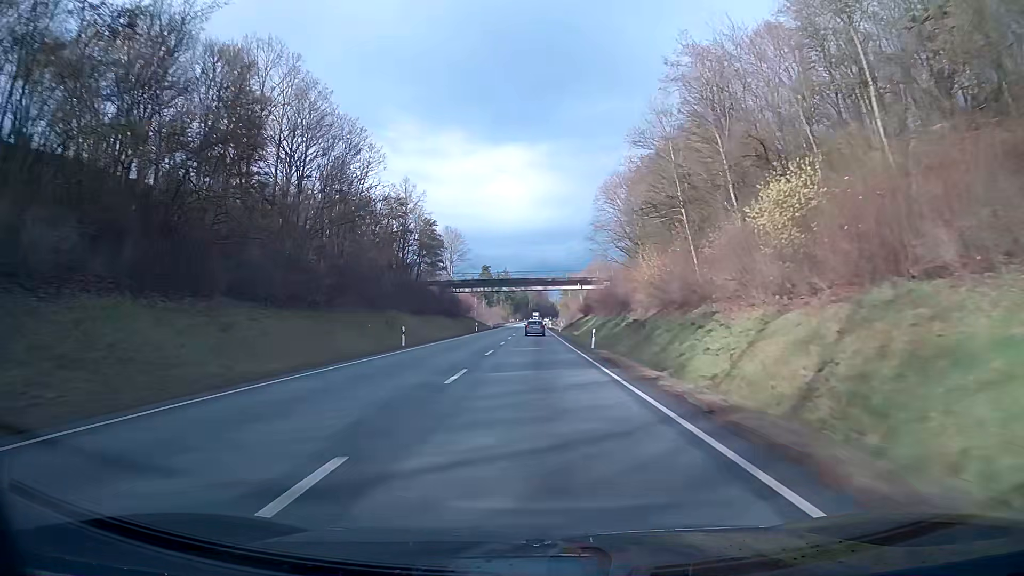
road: primary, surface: asphalt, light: Day
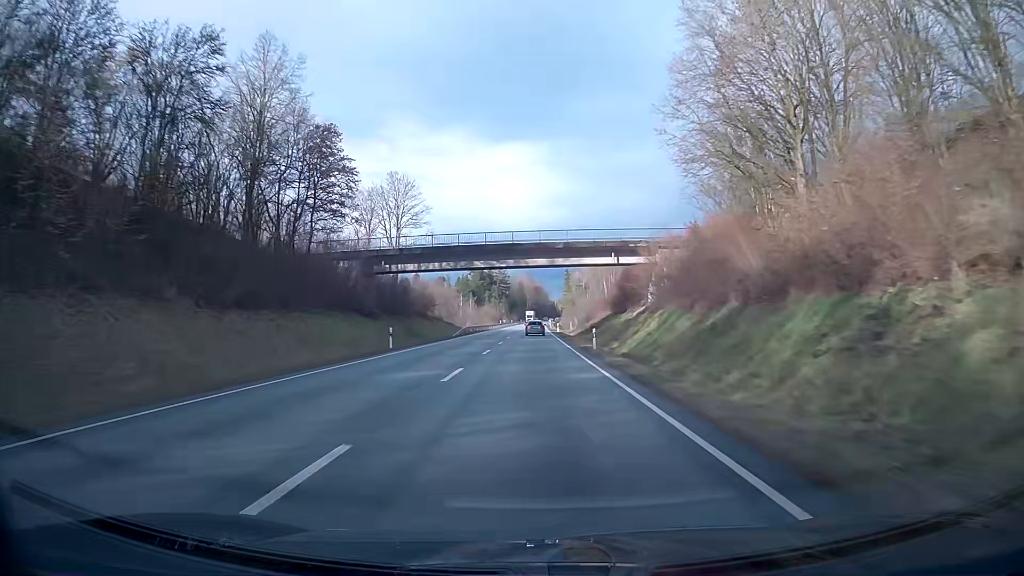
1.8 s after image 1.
(+0.1, +47.4) m; 0°
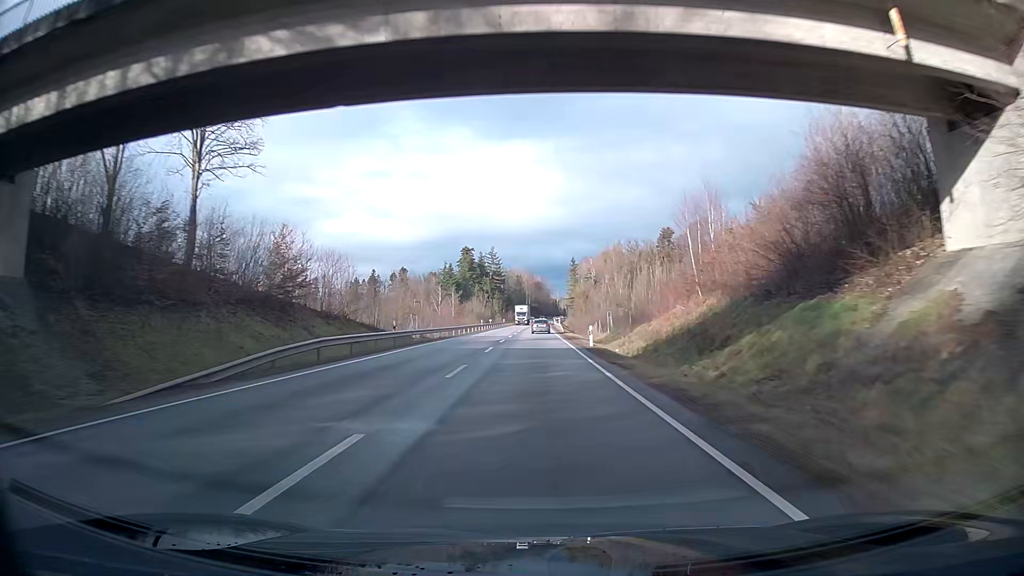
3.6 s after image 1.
(-0.2, +47.3) m; 0°
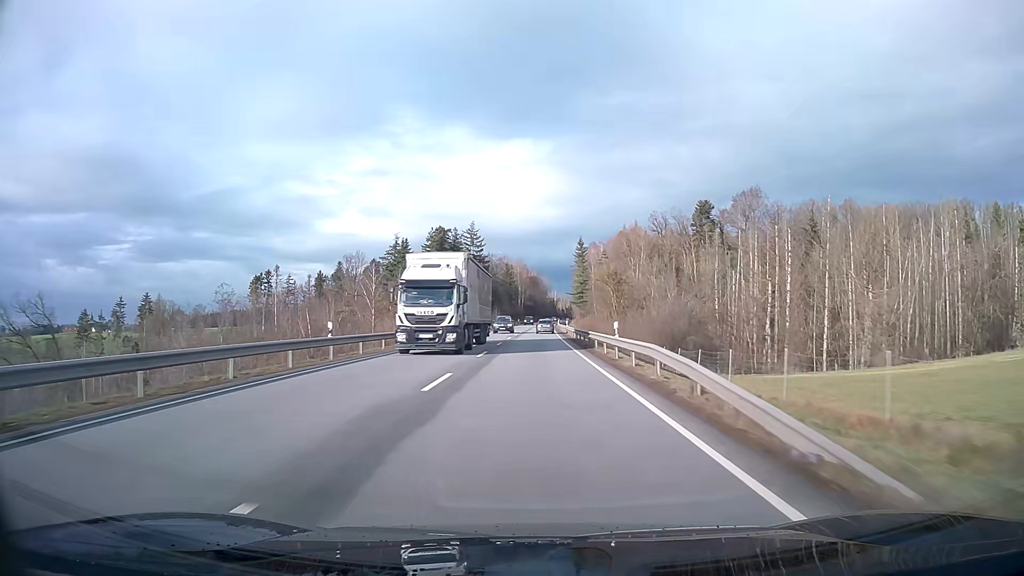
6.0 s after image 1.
(+0.3, +63.1) m; +1°
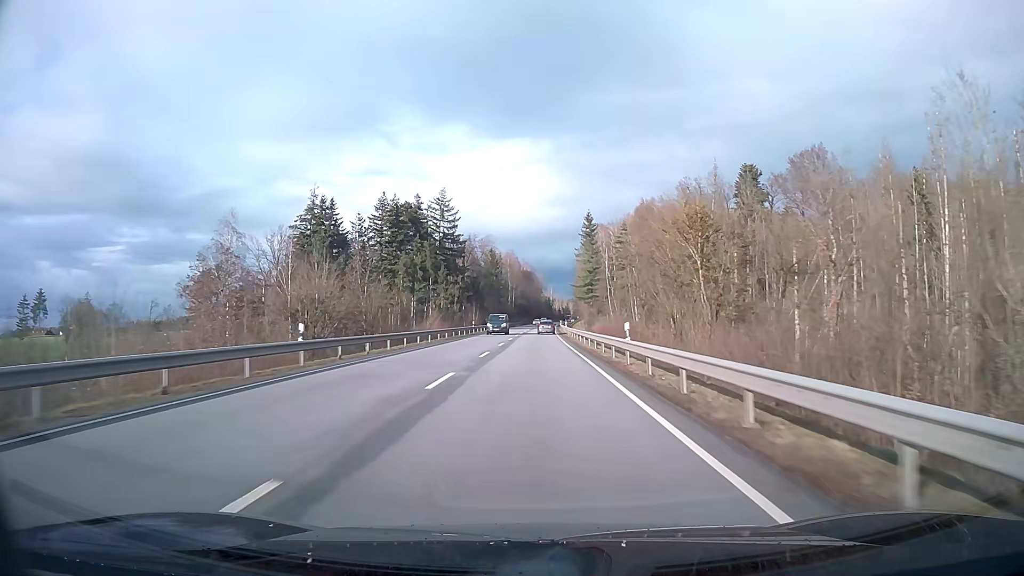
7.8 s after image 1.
(+0.2, +47.3) m; 0°
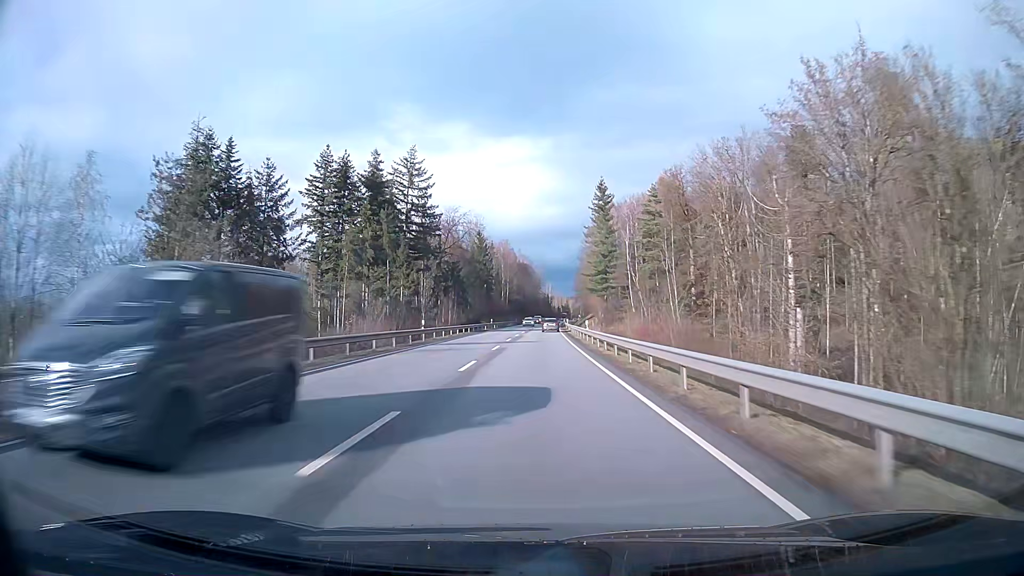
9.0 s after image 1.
(+0.1, +31.6) m; 0°
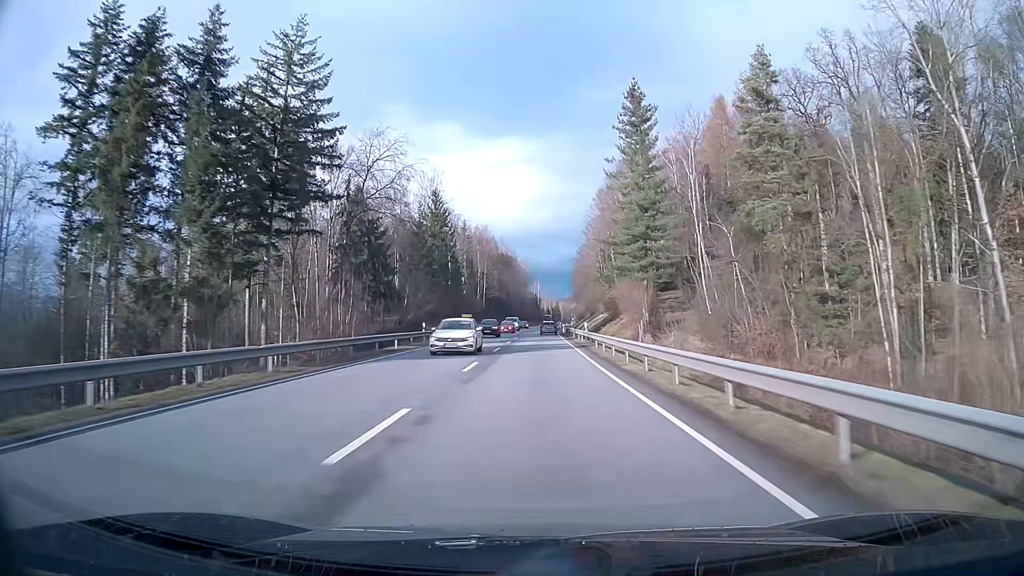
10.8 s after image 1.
(+0.4, +47.4) m; +1°
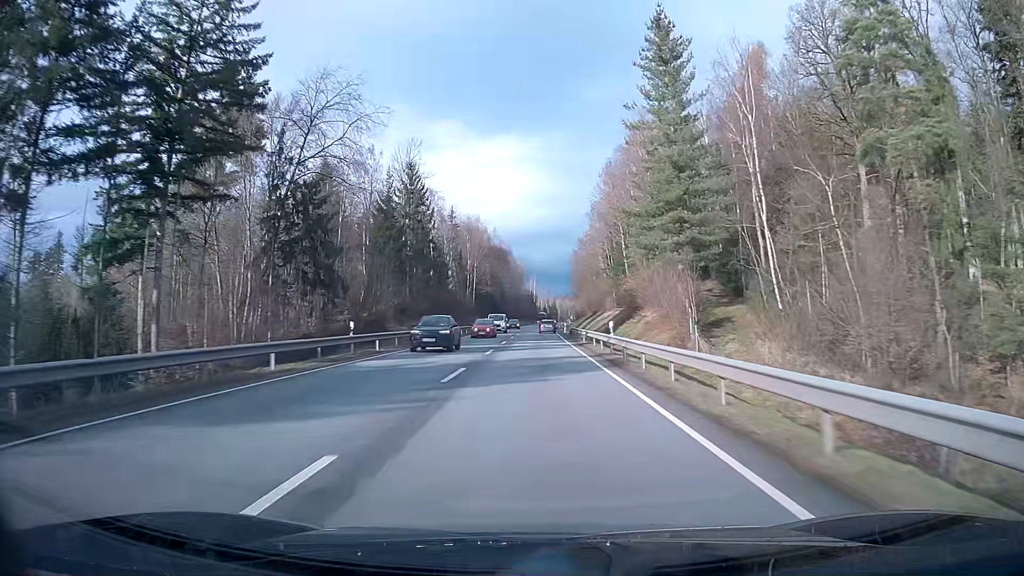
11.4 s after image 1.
(0.0, +15.8) m; 0°
(0, +10) (0, +20) (0, +30) (0, +40) (0, +50) (0, +60) (+1, +70) (+1, +80) (+1, +90) (+1, +100) m
